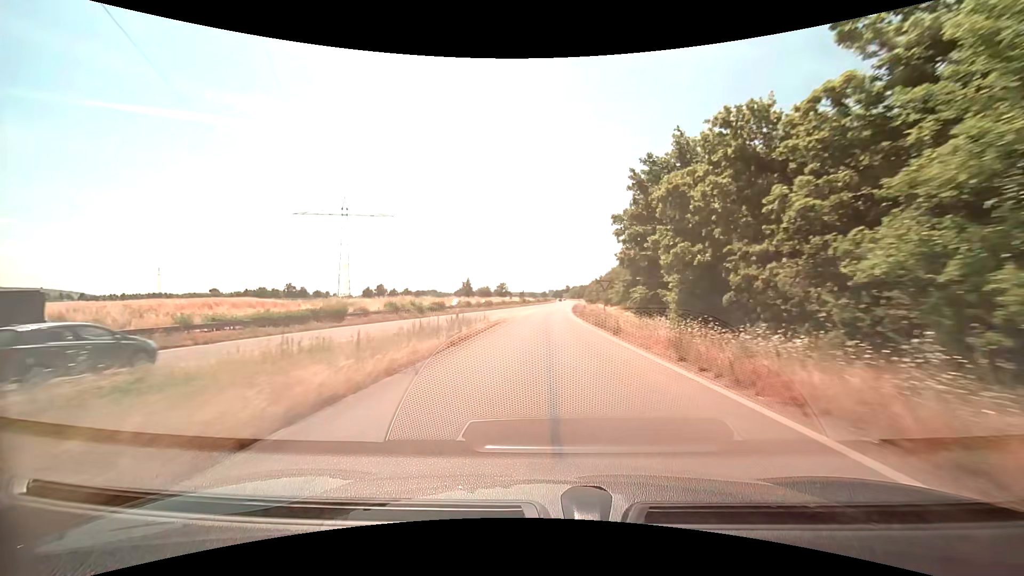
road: trunk_link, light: Day
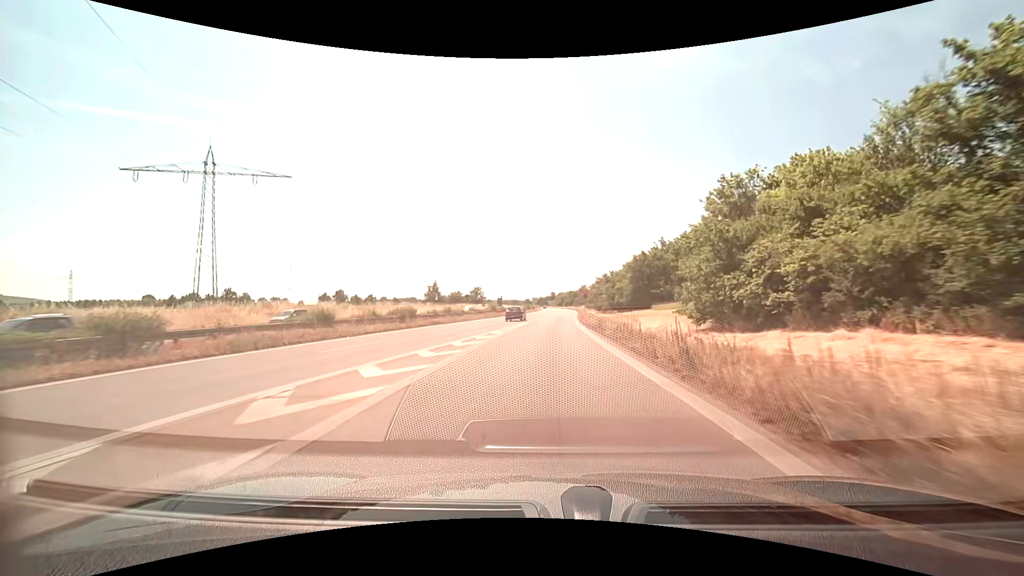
(+0.4, +44.1) m; +2°
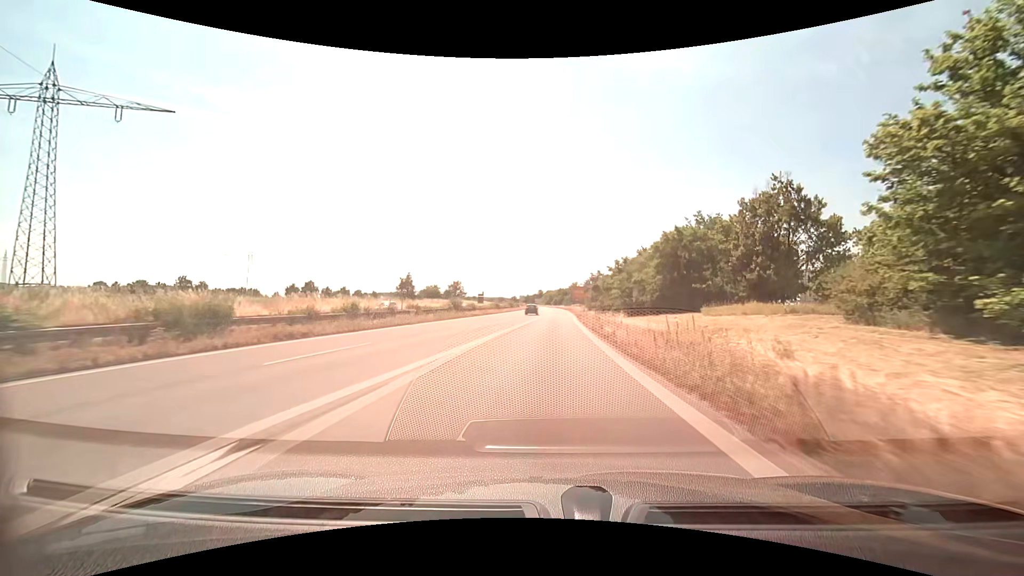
(+0.2, +23.3) m; +1°
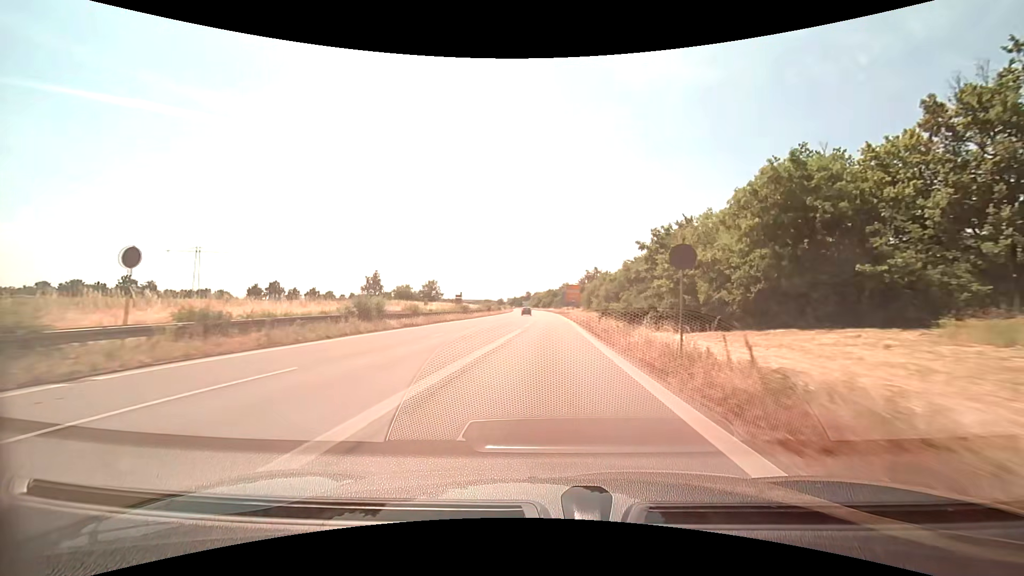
(+0.3, +24.2) m; +1°
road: trunk
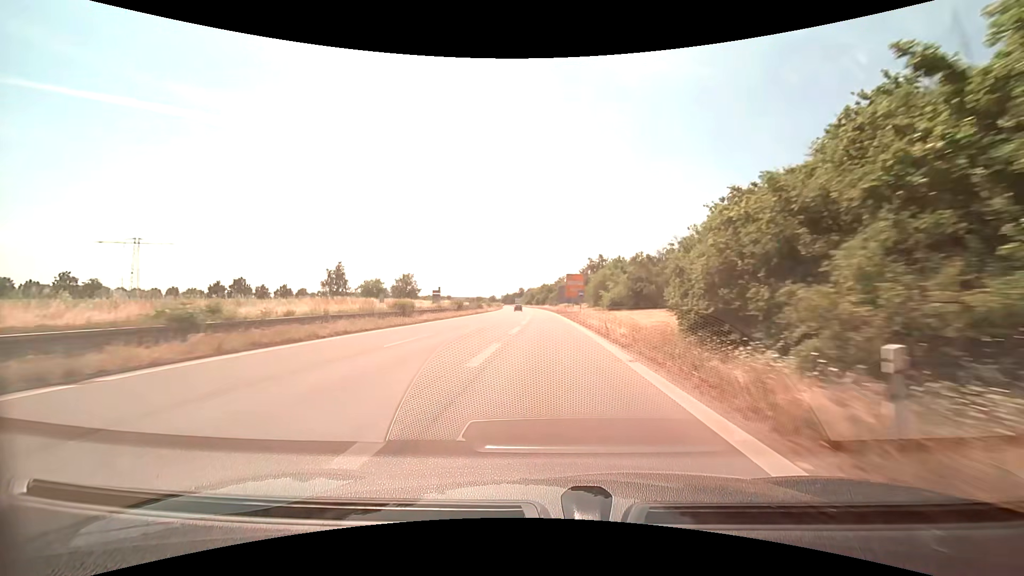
(+0.2, +25.0) m; +1°
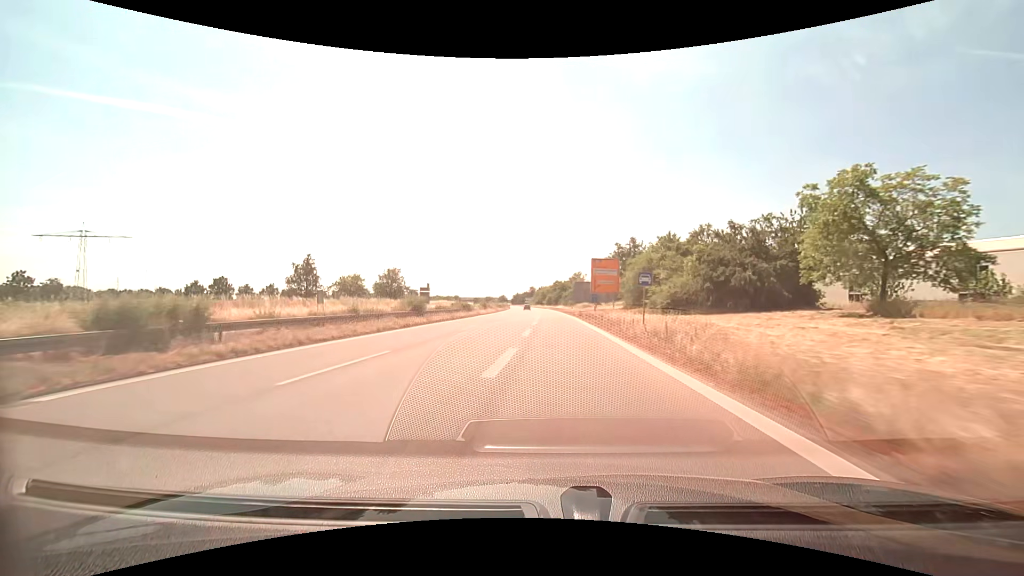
(-0.2, +25.6) m; -1°
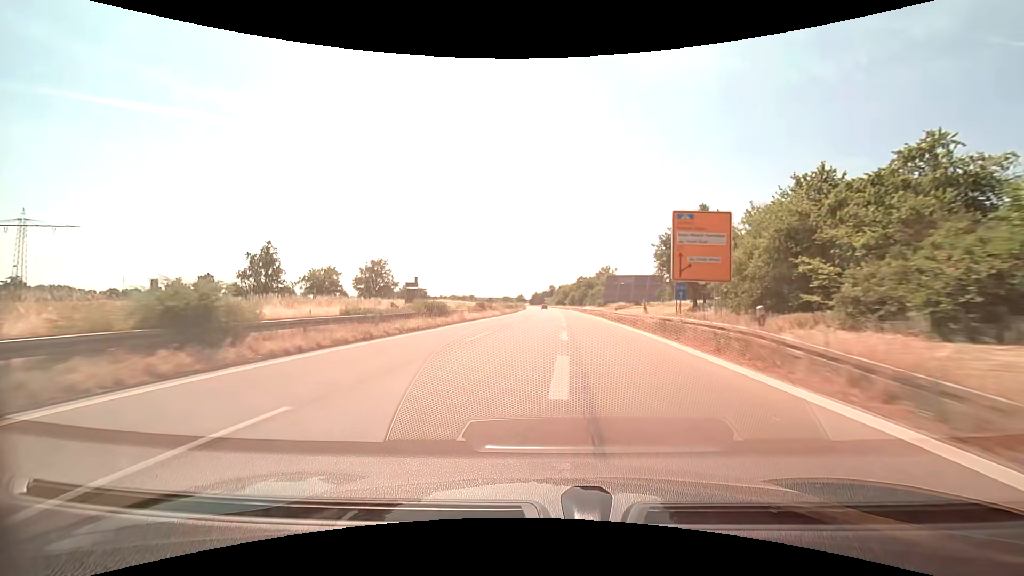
(-0.7, +26.2) m; -3°
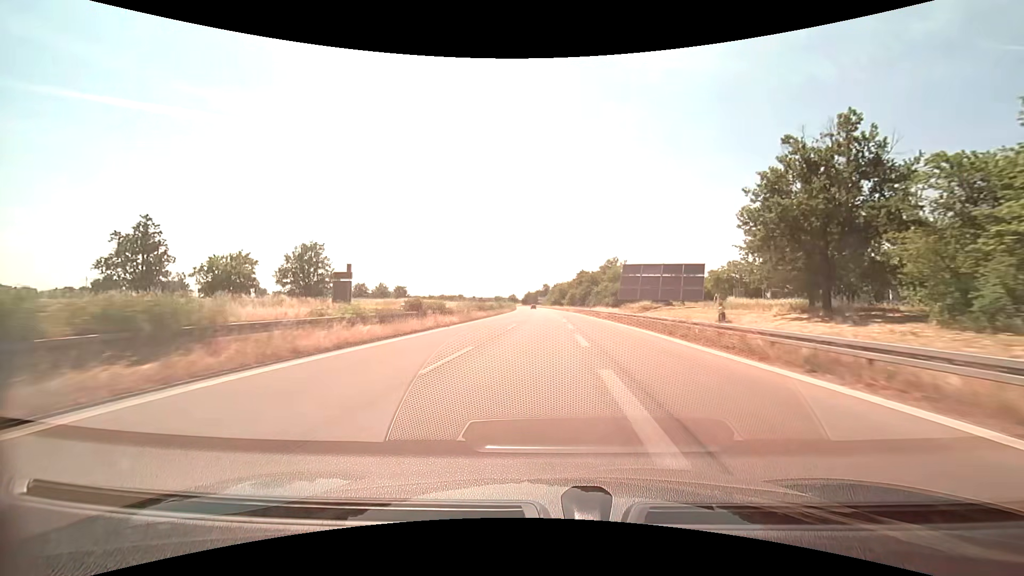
(+0.1, +26.7) m; +1°
(0, +10) (0, +20) (0, +30) (0, +40) (0, +50) (0, +60) (0, +70) (0, +80) (-1, +90) (-1, +100) m
